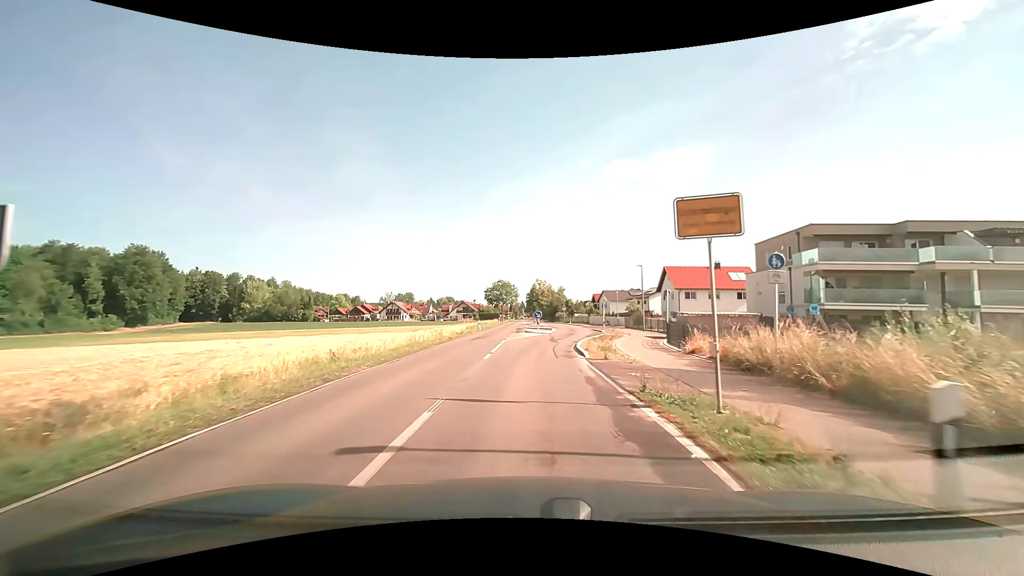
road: tertiary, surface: asphalt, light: Day
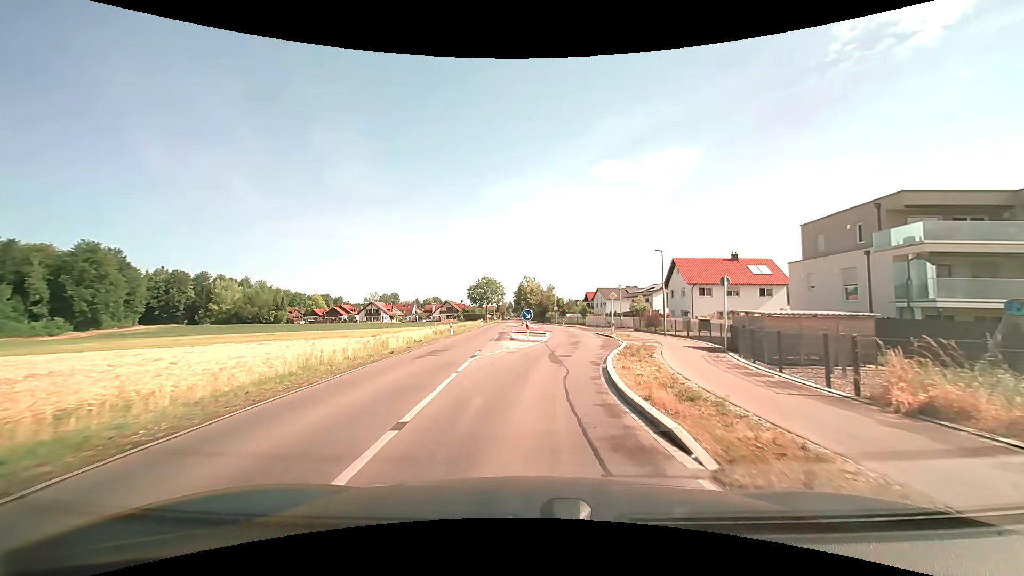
(+0.1, +11.1) m; +1°
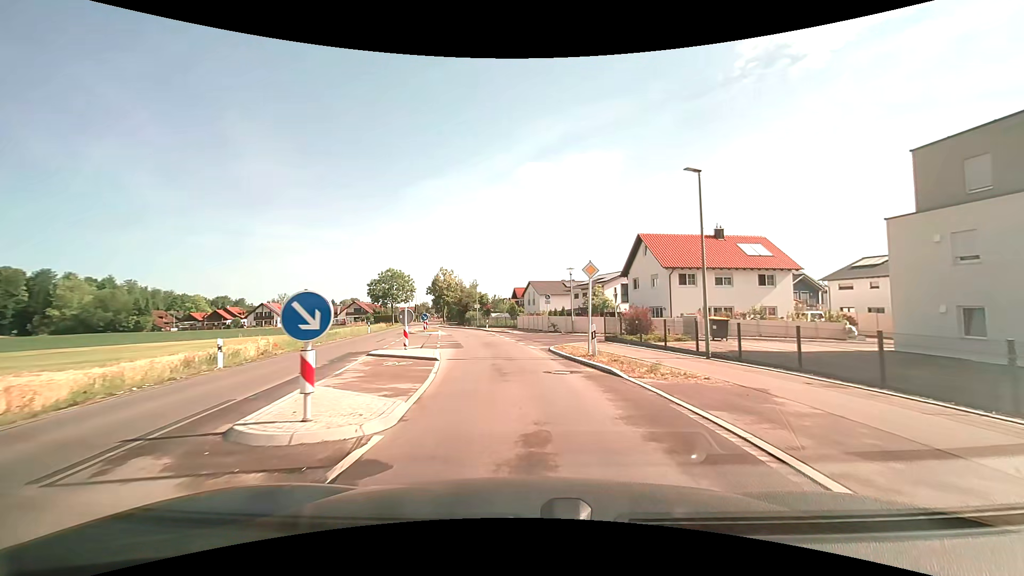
(+1.3, +20.9) m; +9°
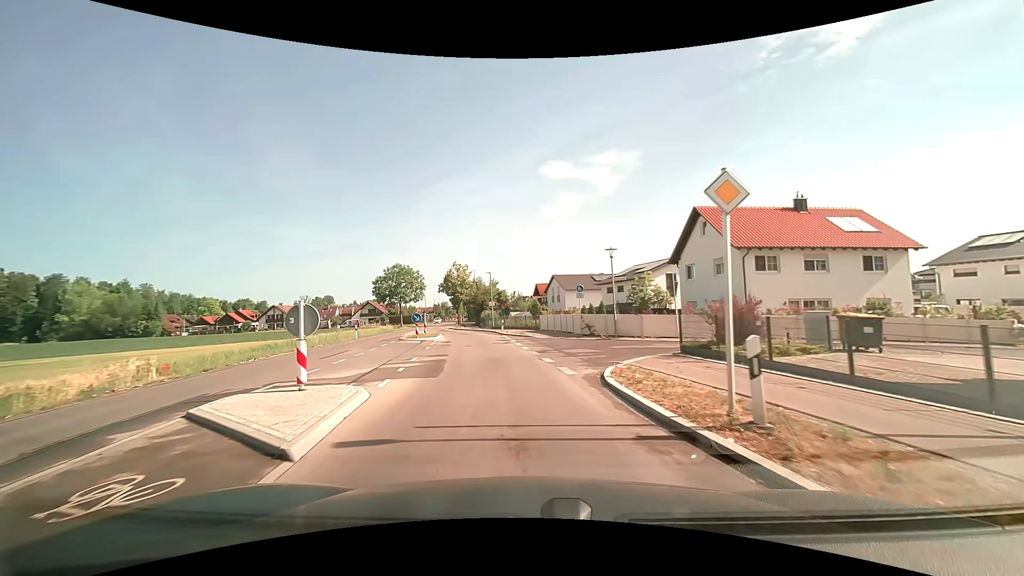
(-0.1, +10.1) m; -2°
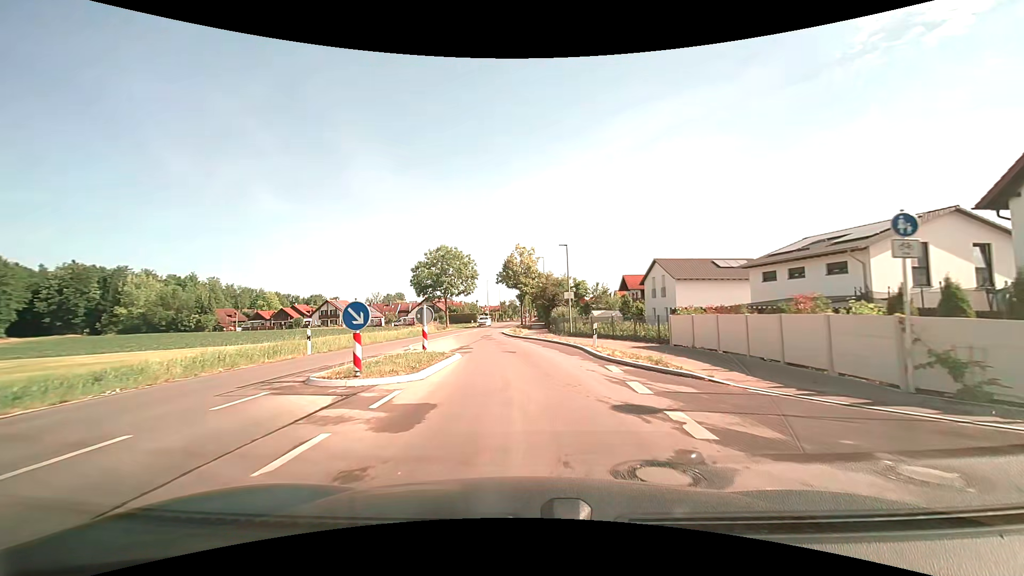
(-1.8, +20.8) m; -9°
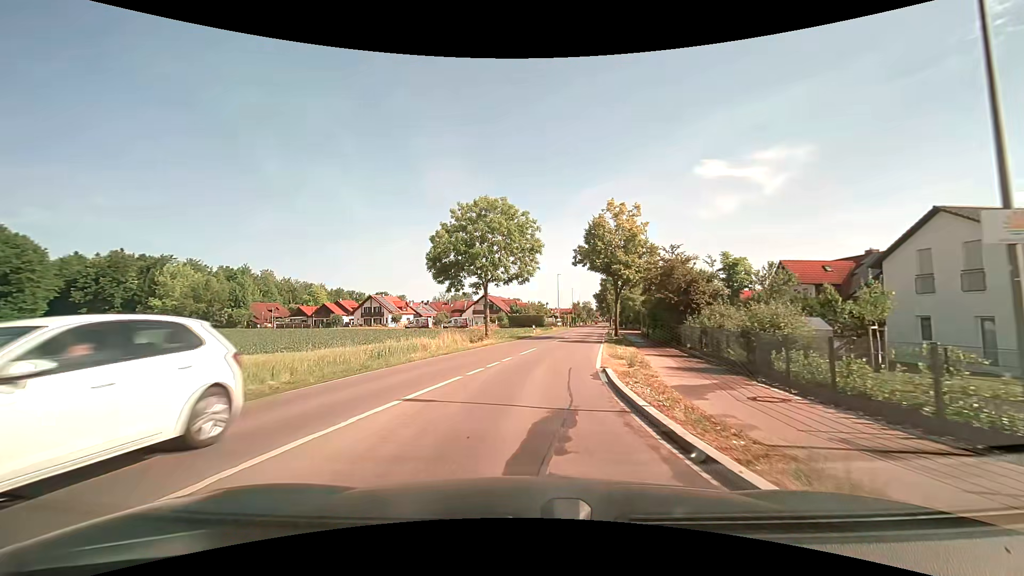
(-1.9, +26.8) m; -8°
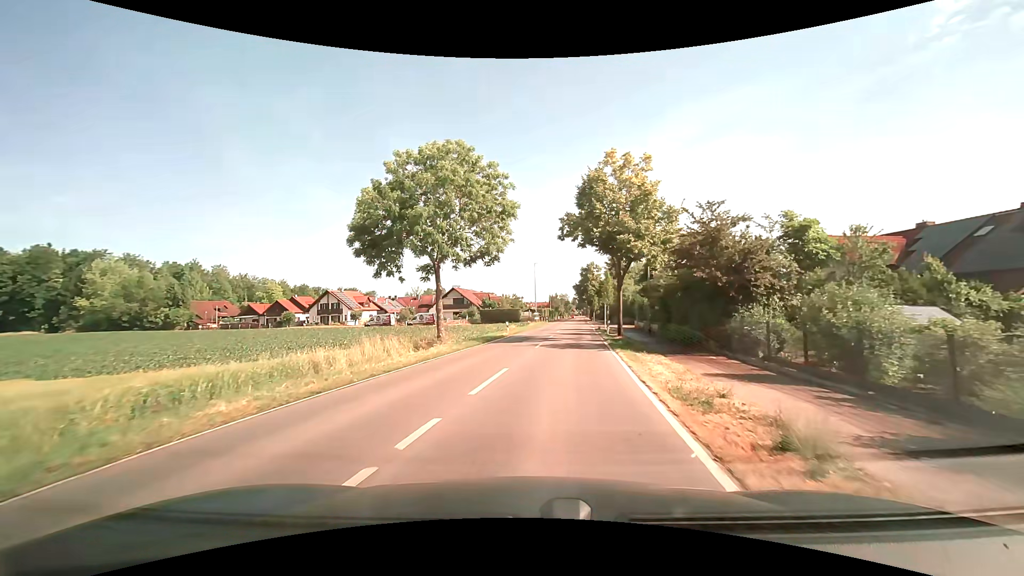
(+0.1, +10.6) m; +3°
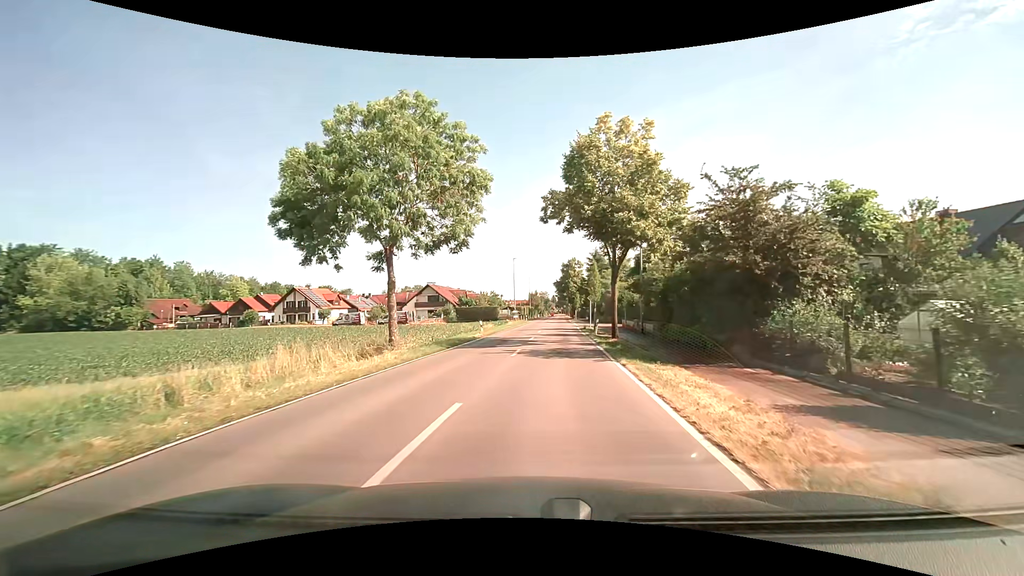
(+0.1, +5.0) m; +2°
